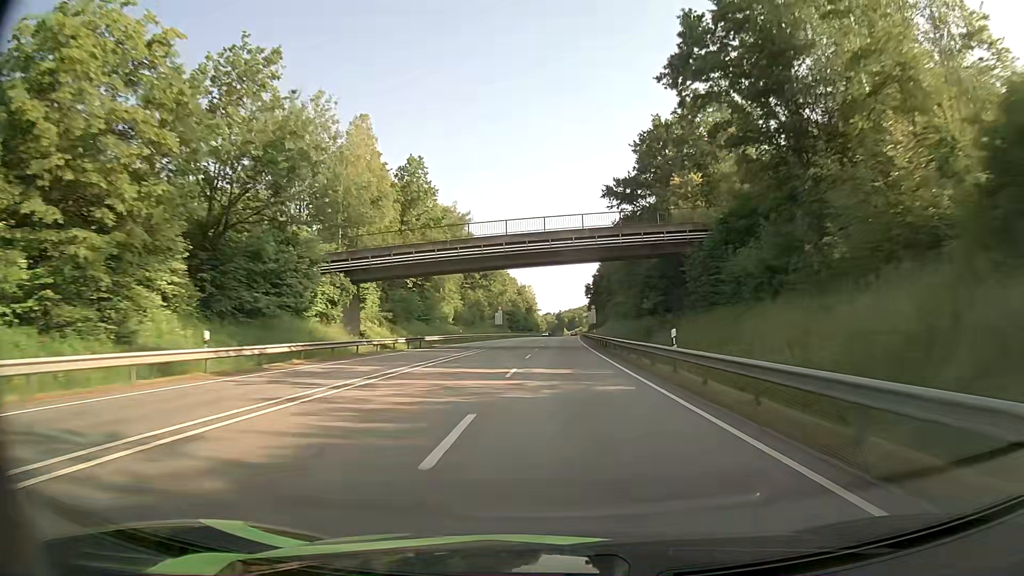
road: primary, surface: asphalt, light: Day
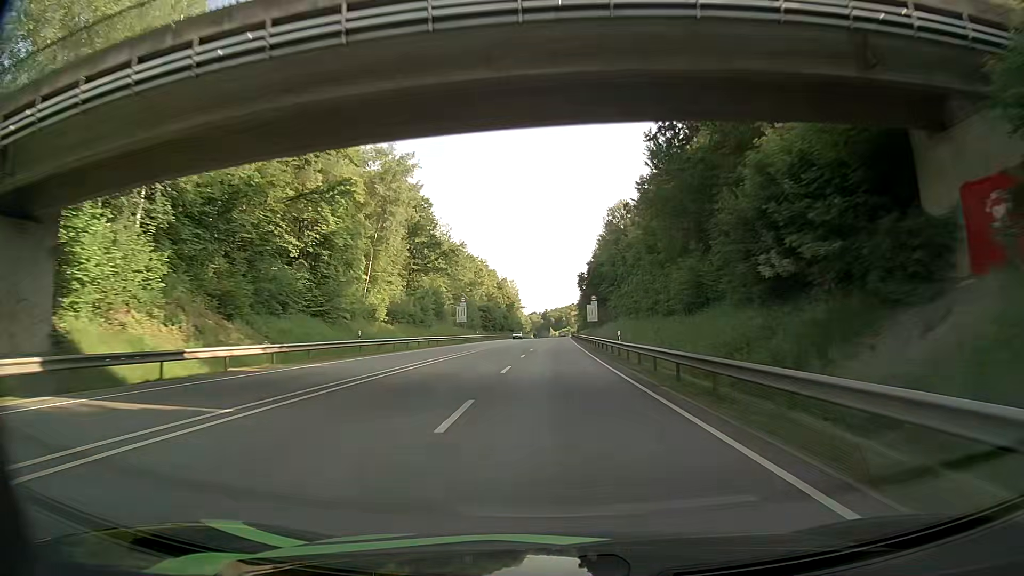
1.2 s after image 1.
(+0.4, +34.1) m; +1°
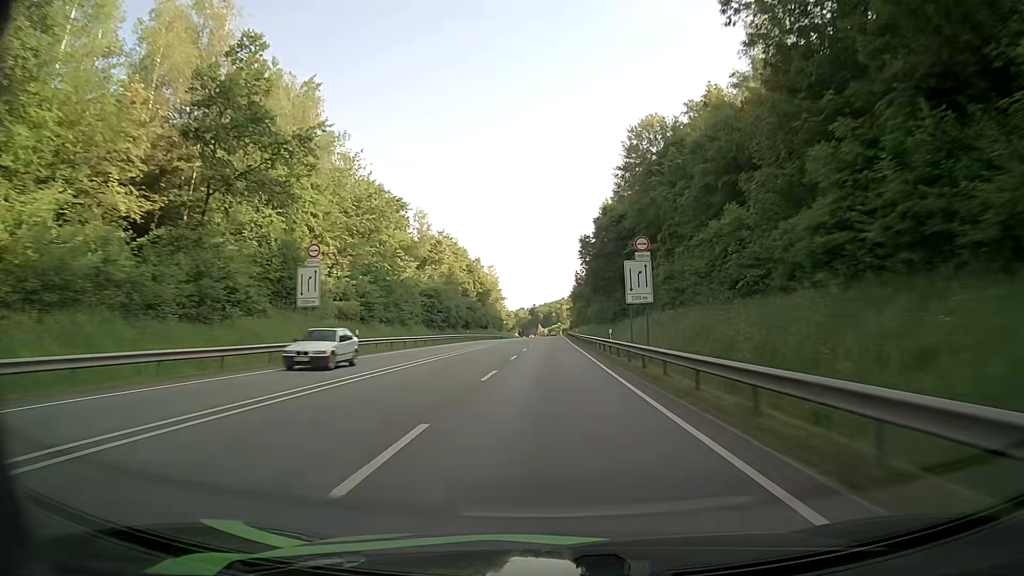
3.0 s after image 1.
(+0.7, +51.9) m; +1°
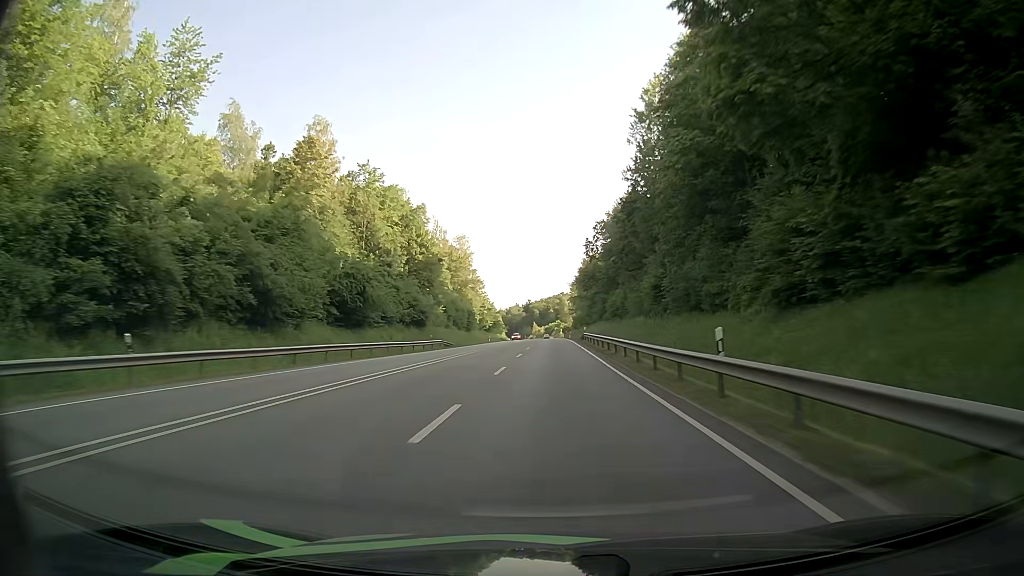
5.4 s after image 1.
(+0.1, +70.1) m; 0°
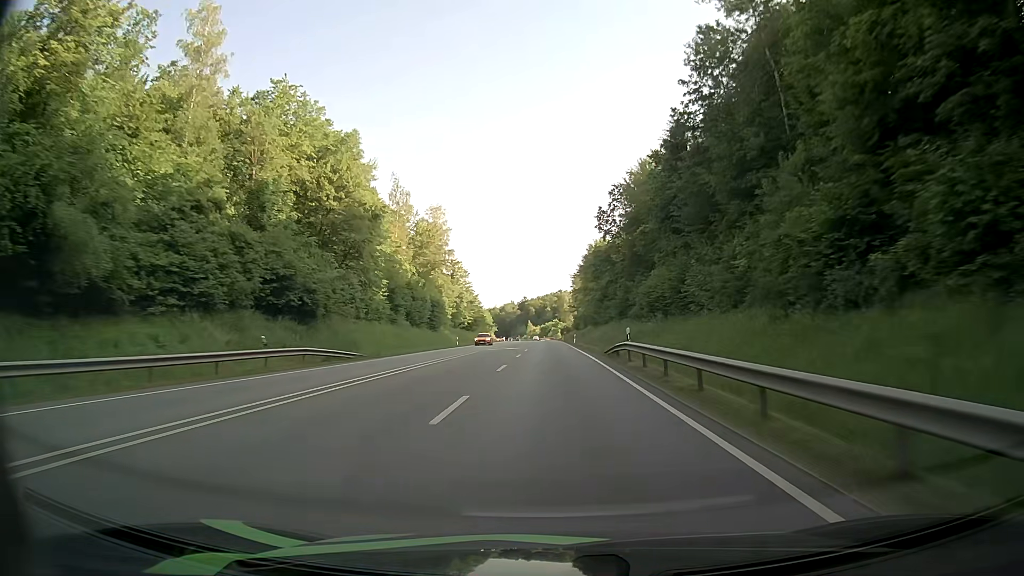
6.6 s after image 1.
(-0.1, +35.0) m; 0°
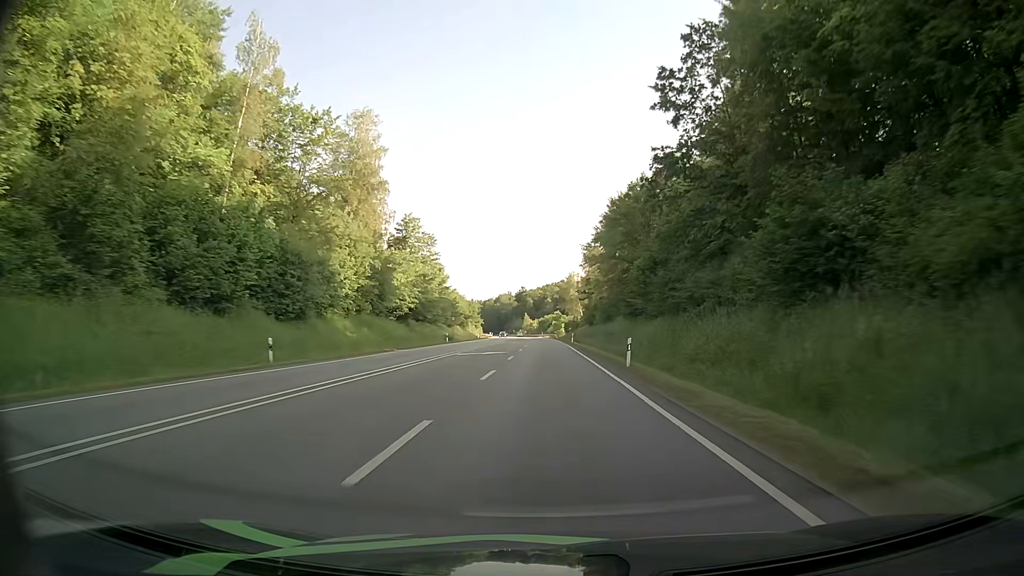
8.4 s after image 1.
(+0.3, +52.2) m; 0°
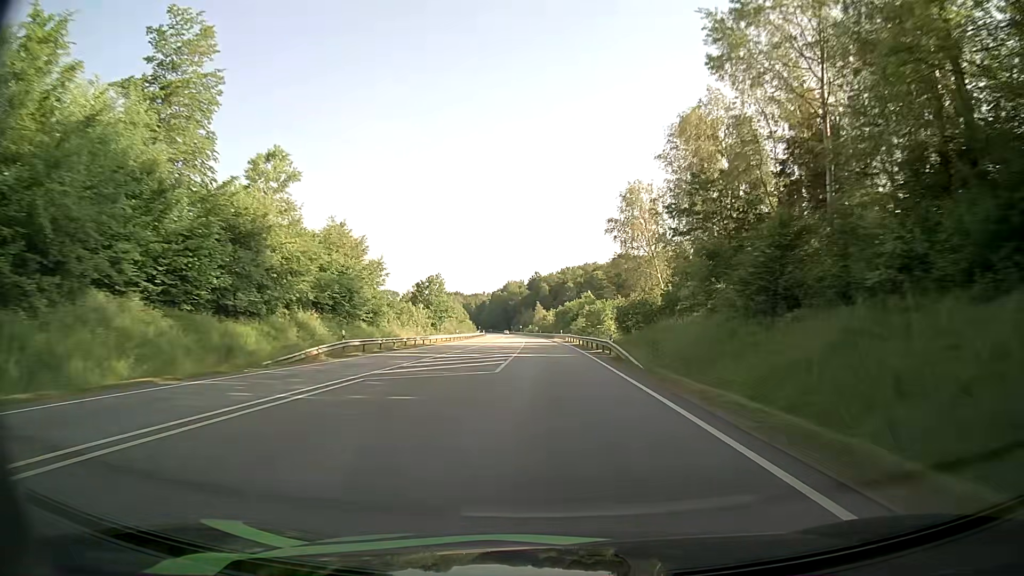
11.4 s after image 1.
(-0.7, +87.5) m; -1°
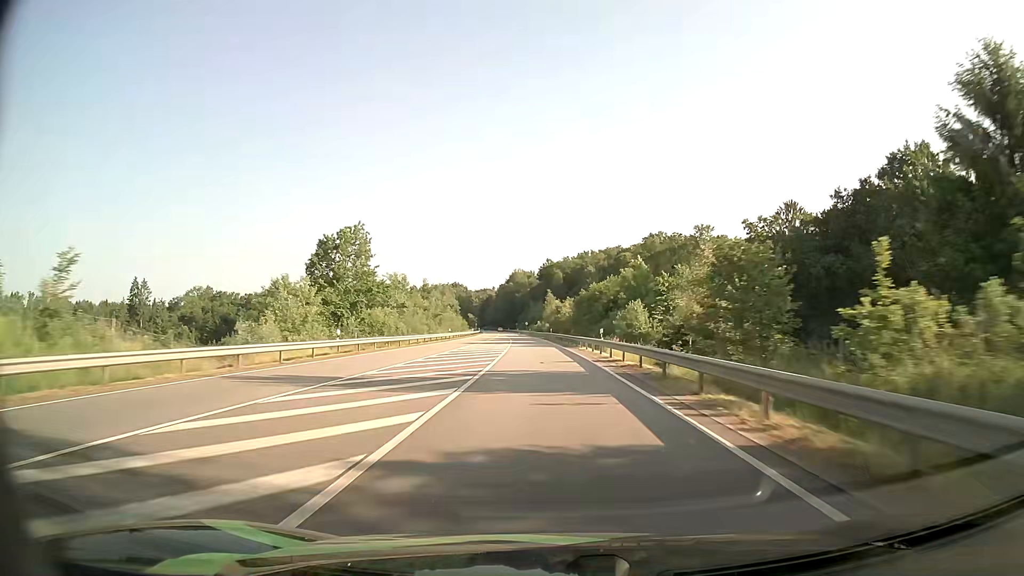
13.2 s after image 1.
(-0.5, +52.8) m; -1°
(0, +10) (0, +20) (0, +30) (-1, +40) (-1, +50) (-2, +60) (-2, +70) (-3, +80) (-3, +90) (-4, +100) m
